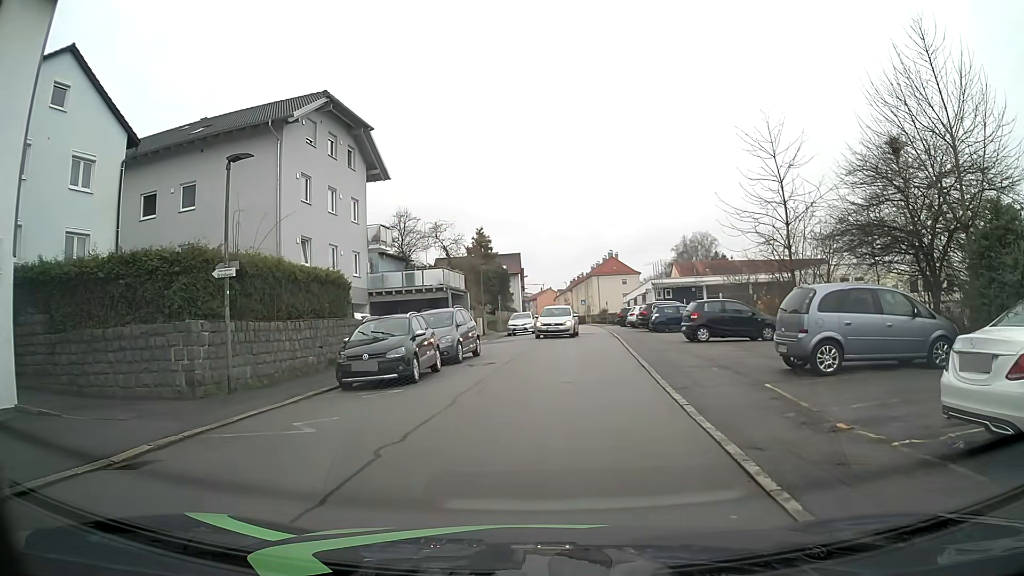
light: Day
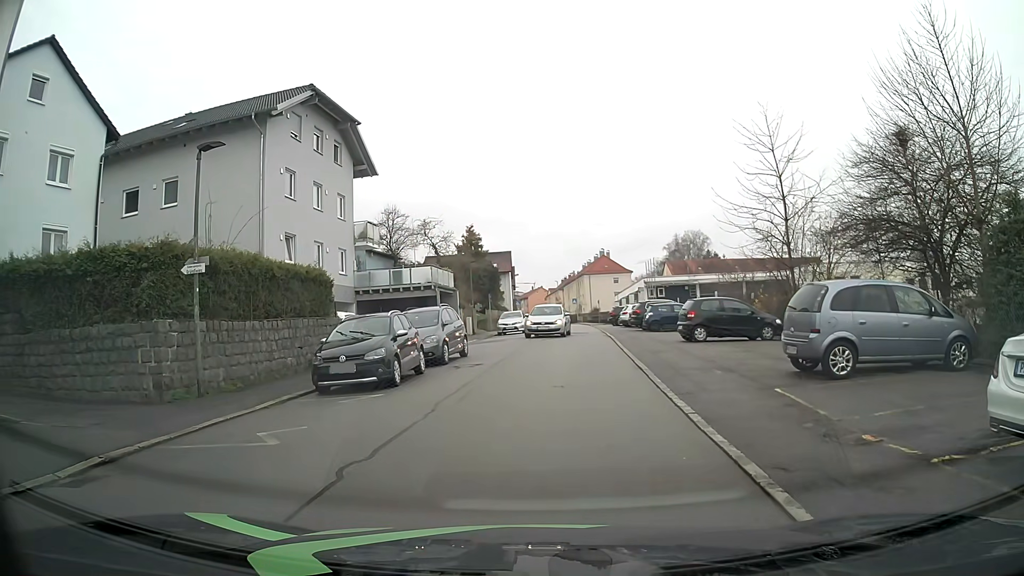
(0.0, +0.8) m; +2°
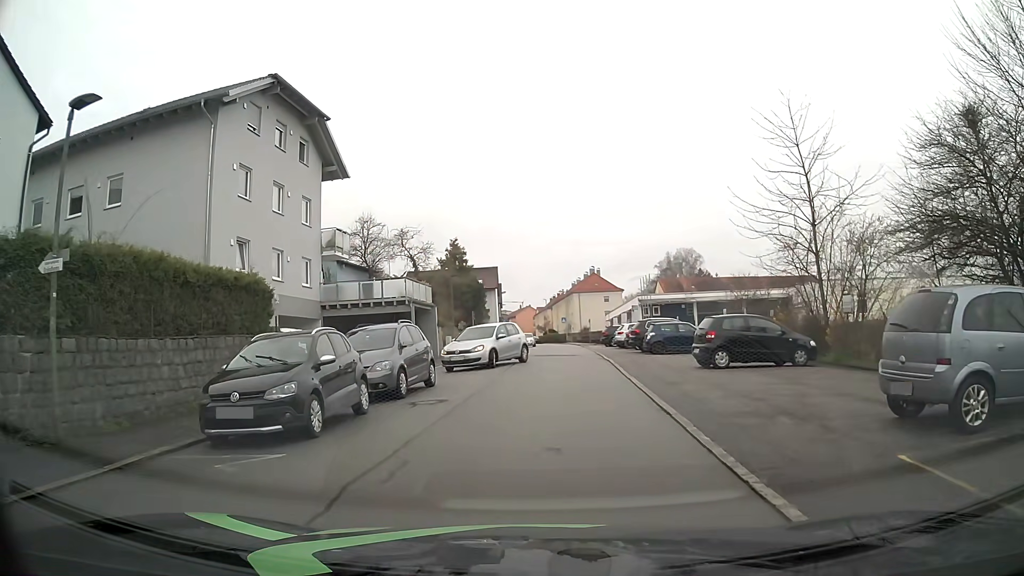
(0.0, +4.6) m; -2°
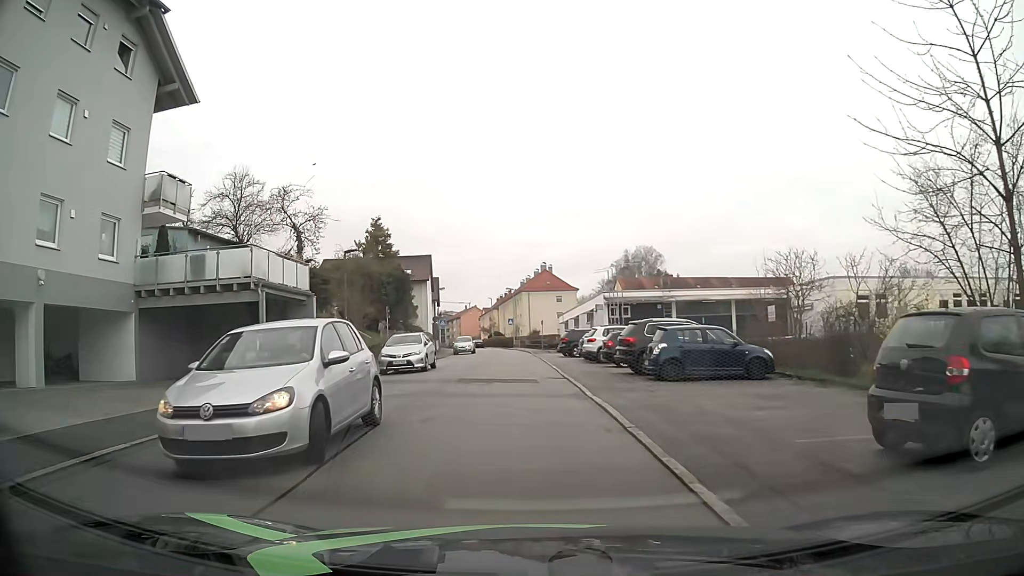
(+1.0, +13.8) m; +7°
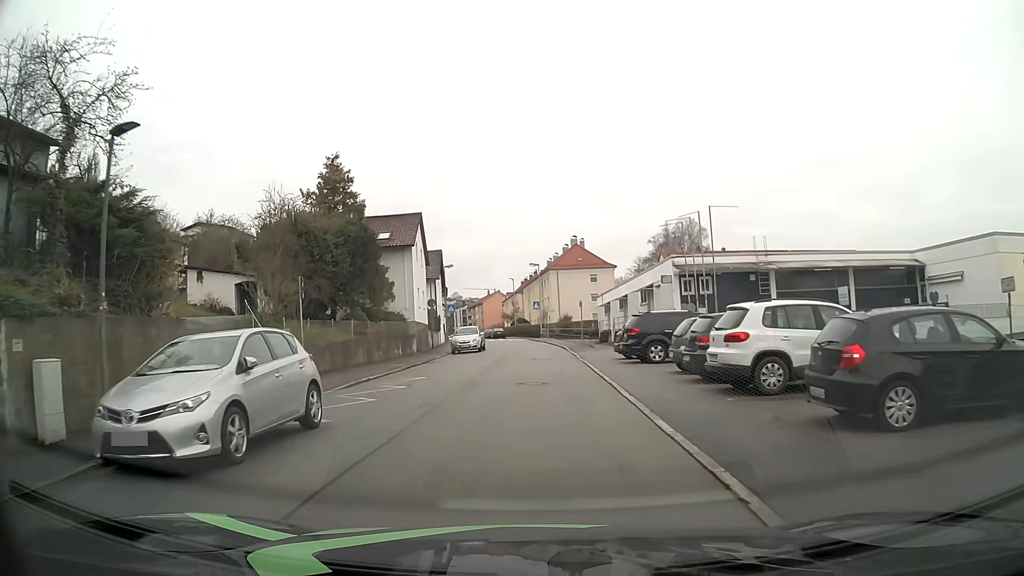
(-0.5, +18.2) m; -3°
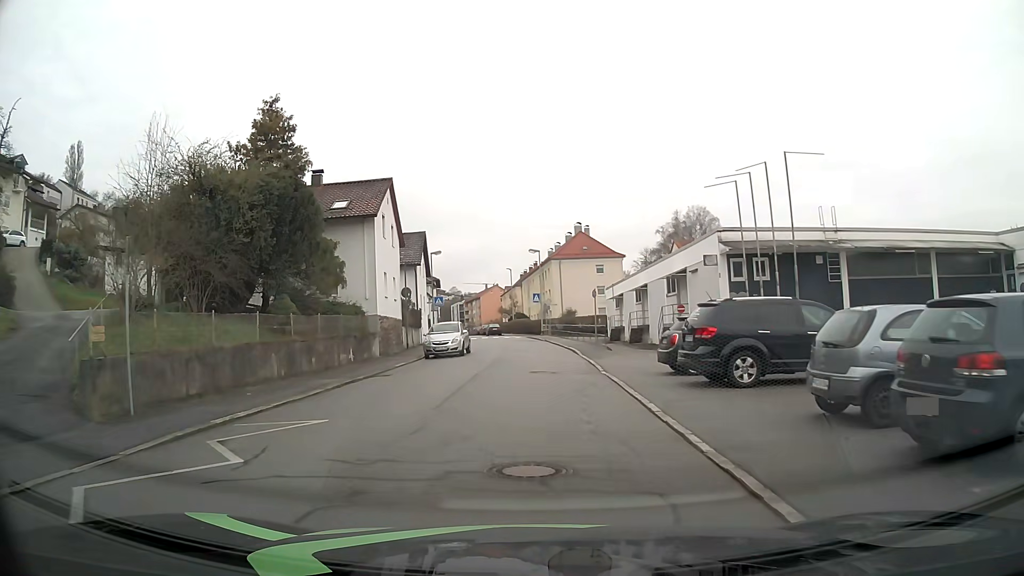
(+0.1, +9.4) m; 0°
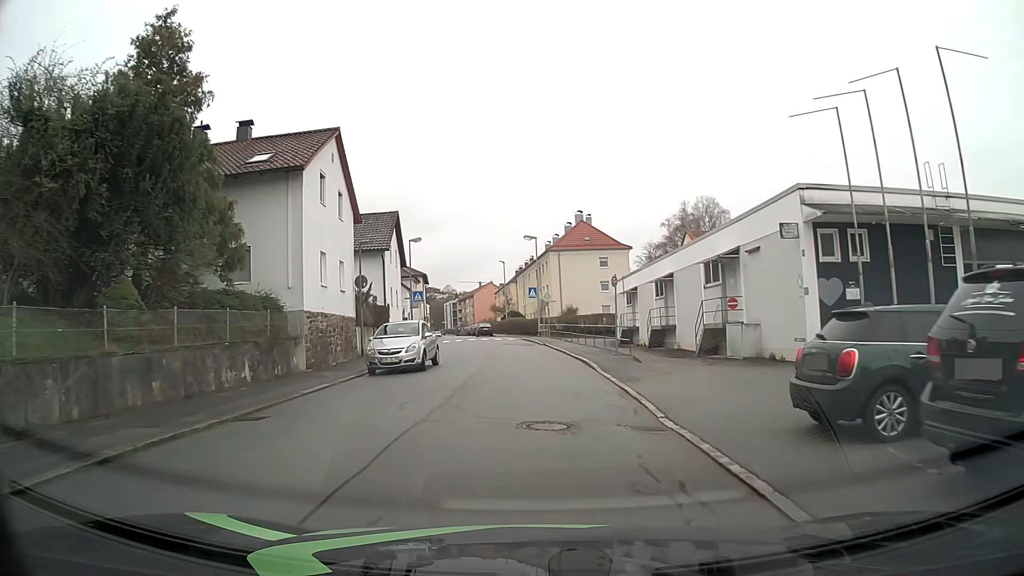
(+0.1, +9.3) m; 0°
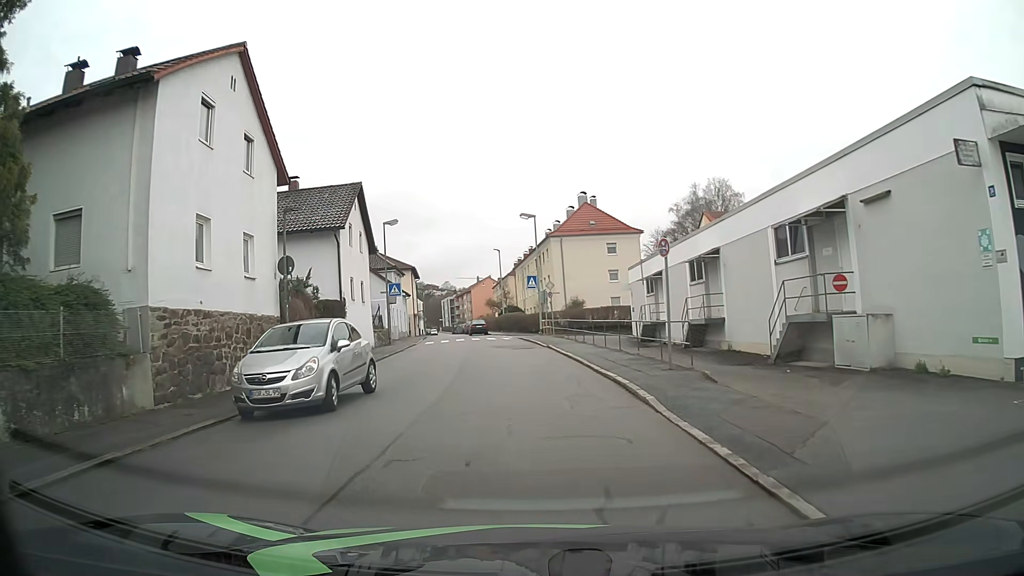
(+0.1, +8.8) m; 0°
(0, +10) (0, +20) (-1, +30) (-2, +40) (-3, +50) (-6, +59) (-9, +69) (-10, +79) (-11, +89) (-12, +99) m
